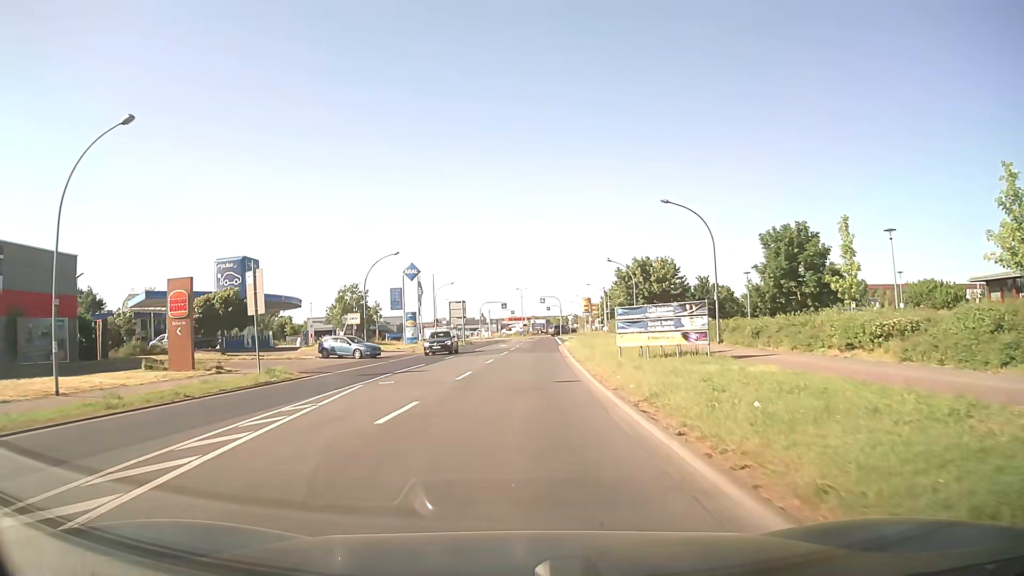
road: tertiary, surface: asphalt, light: Day
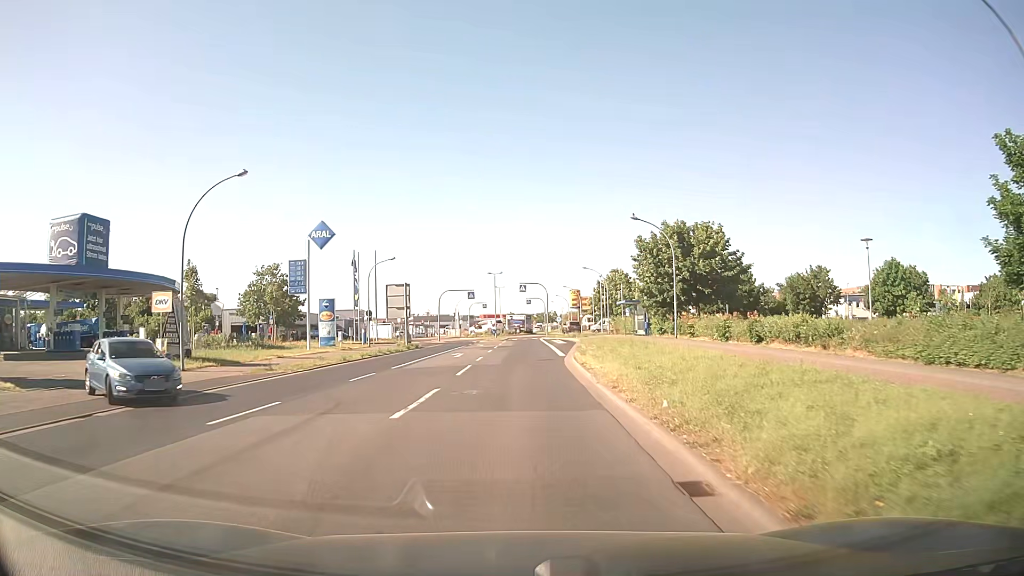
(+0.4, +26.9) m; +2°
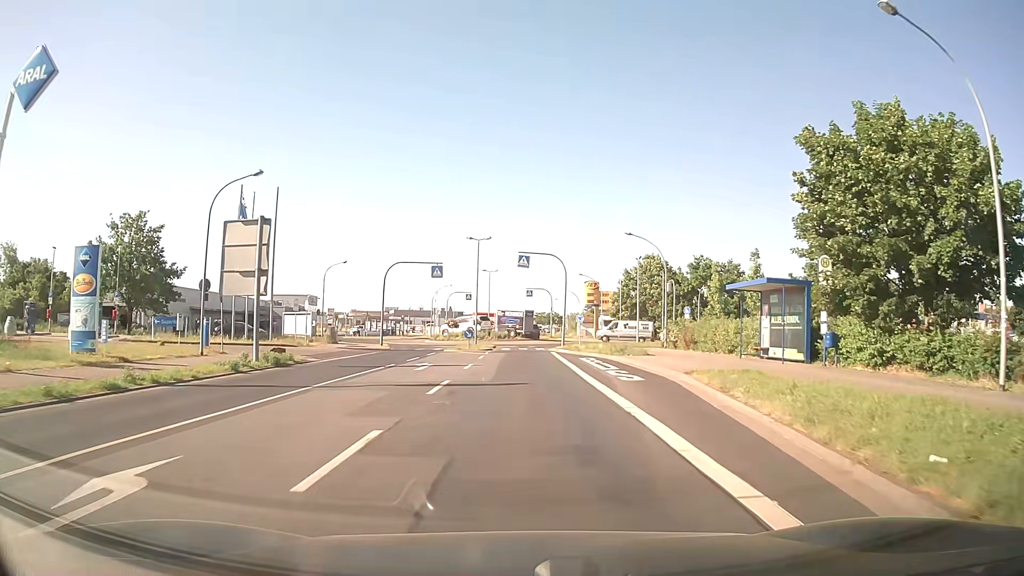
(0.0, +31.5) m; 0°
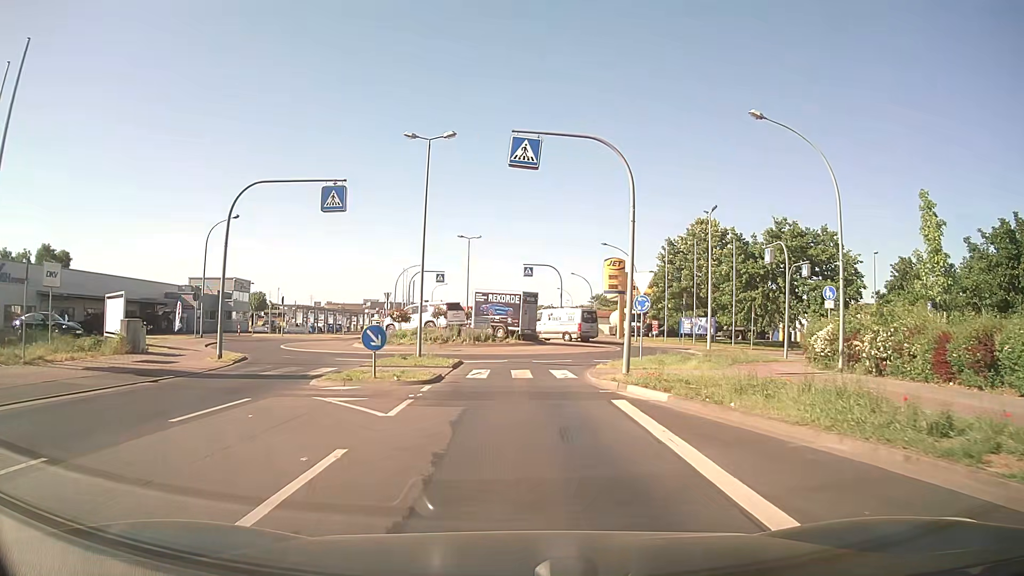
(+0.1, +26.1) m; 0°
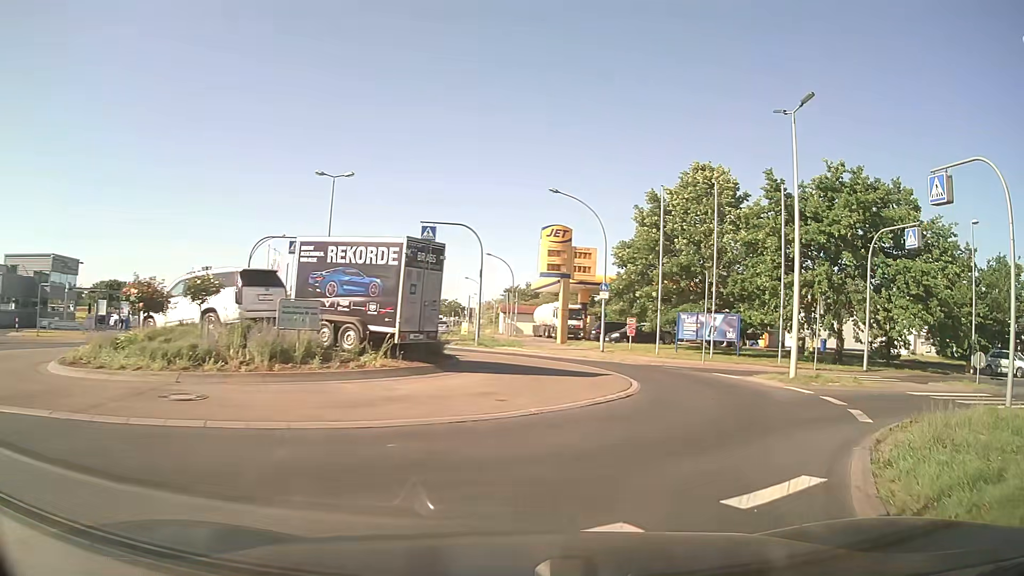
(+0.5, +20.8) m; +9°
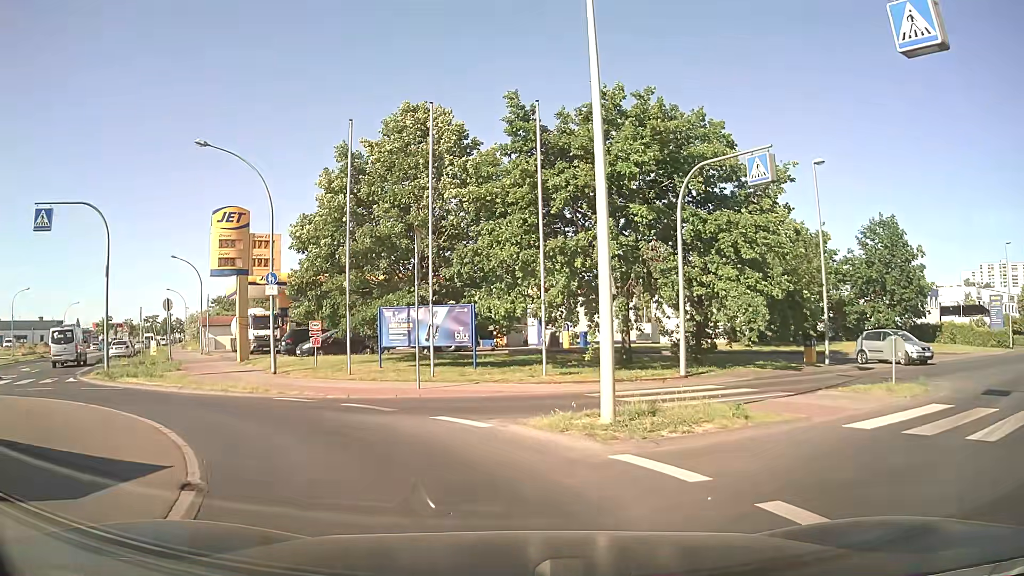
(+2.5, +10.2) m; +24°
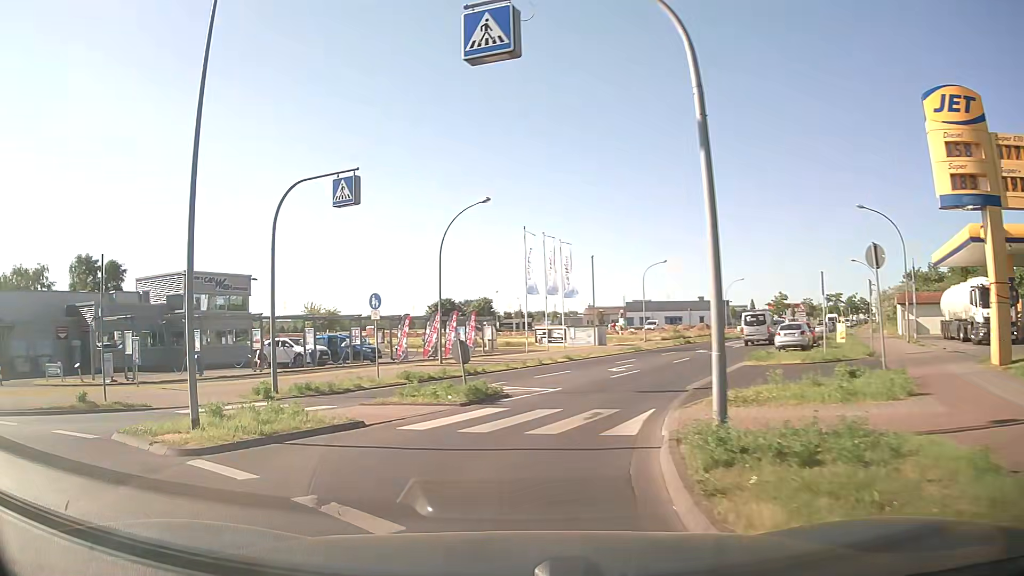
(-7.2, +13.8) m; -60°
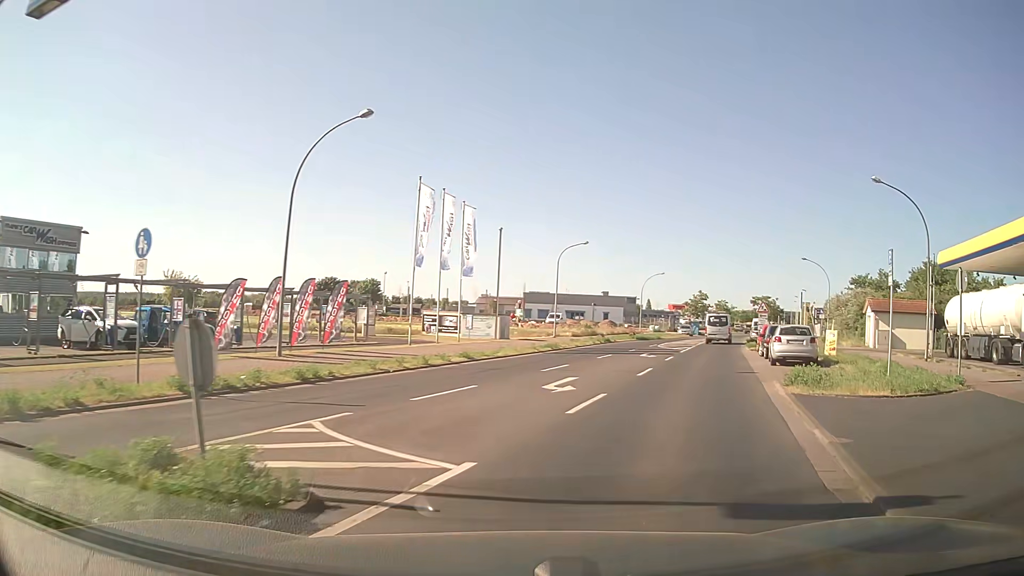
(+0.3, +11.1) m; +10°
(+2, +10) (+4, +19) (+7, +29) (+10, +39) (+13, +48) (+17, +57) (+20, +67) (+24, +76) (+27, +86) (+31, +95) m
